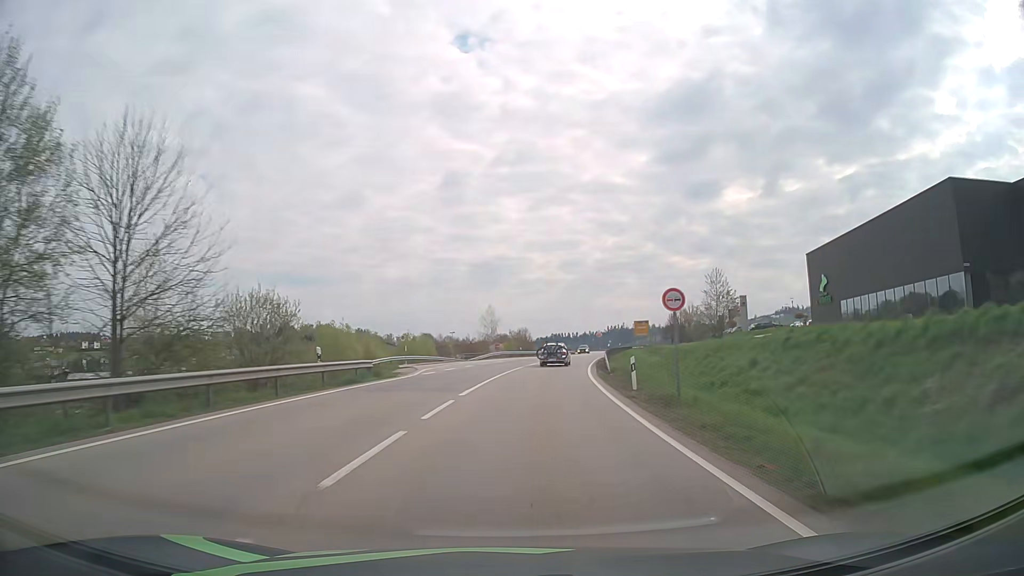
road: primary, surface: asphalt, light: Day
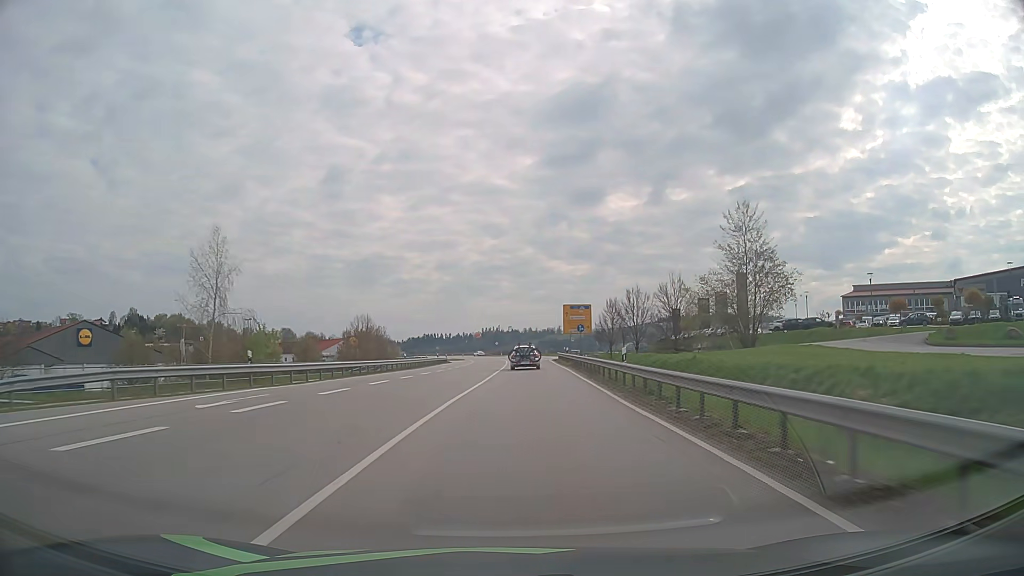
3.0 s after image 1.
(+6.5, +66.2) m; +11°
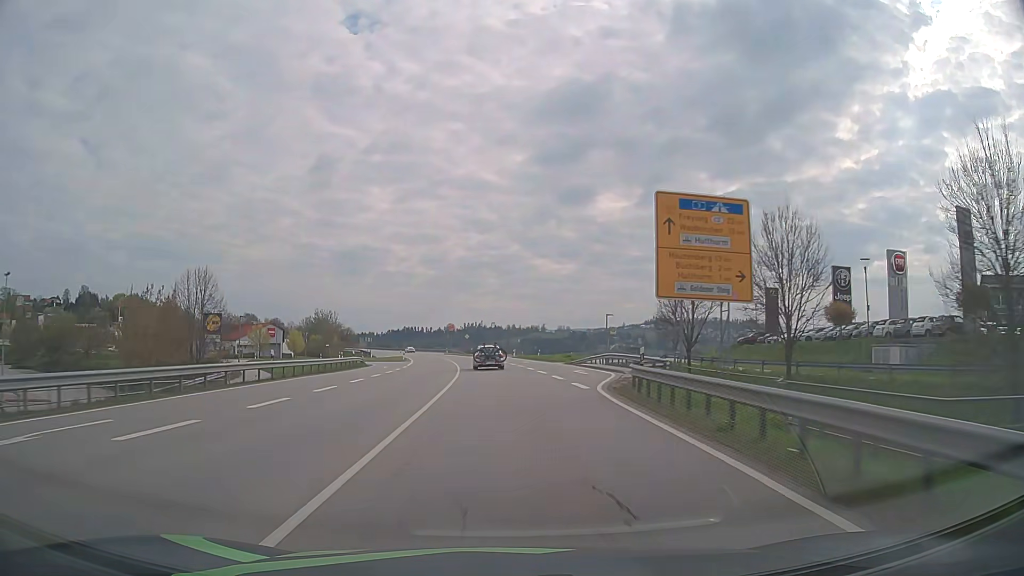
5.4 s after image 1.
(+1.5, +52.5) m; +2°
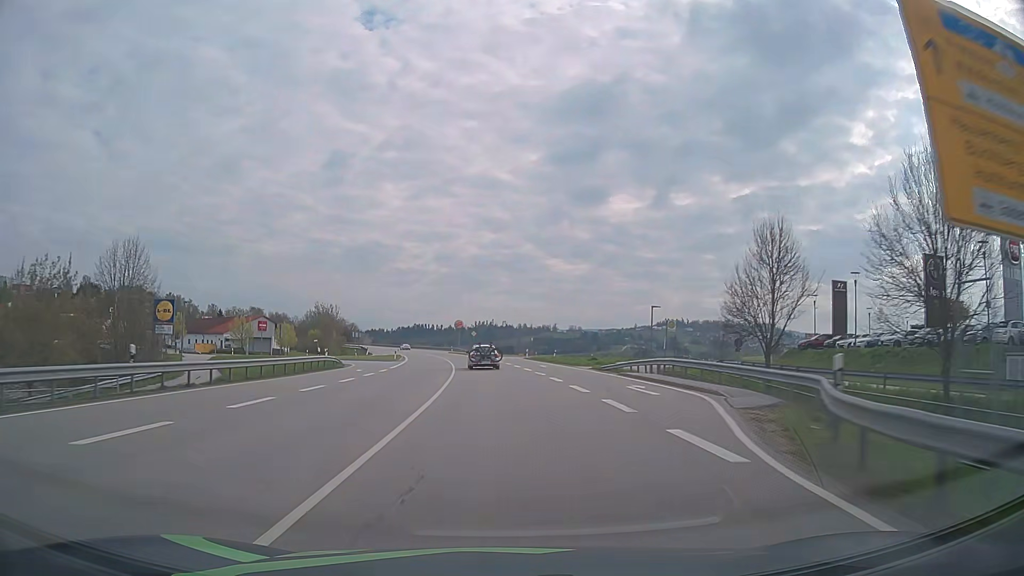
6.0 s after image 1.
(-0.1, +13.1) m; -1°
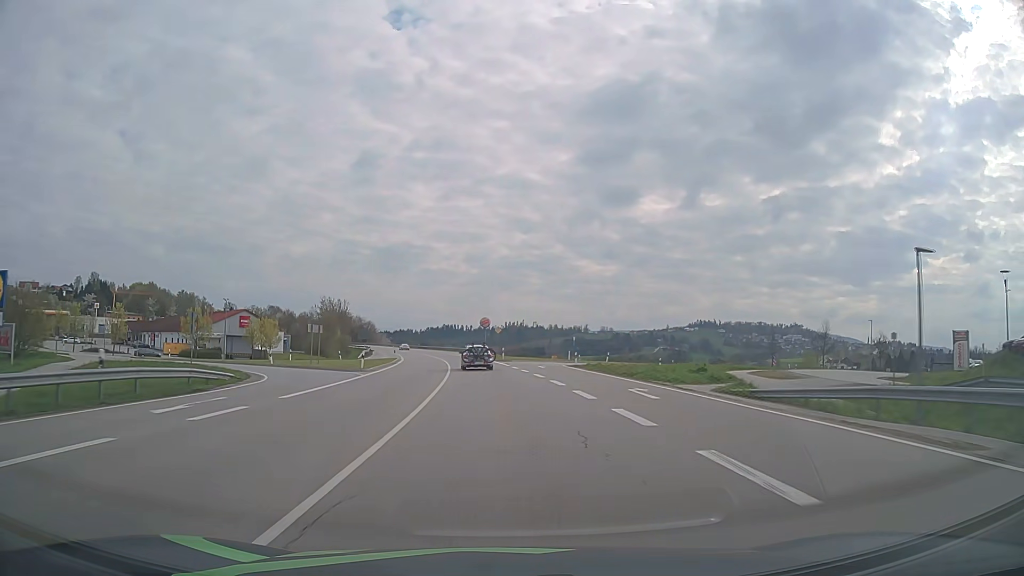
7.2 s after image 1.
(-0.5, +26.0) m; -3°
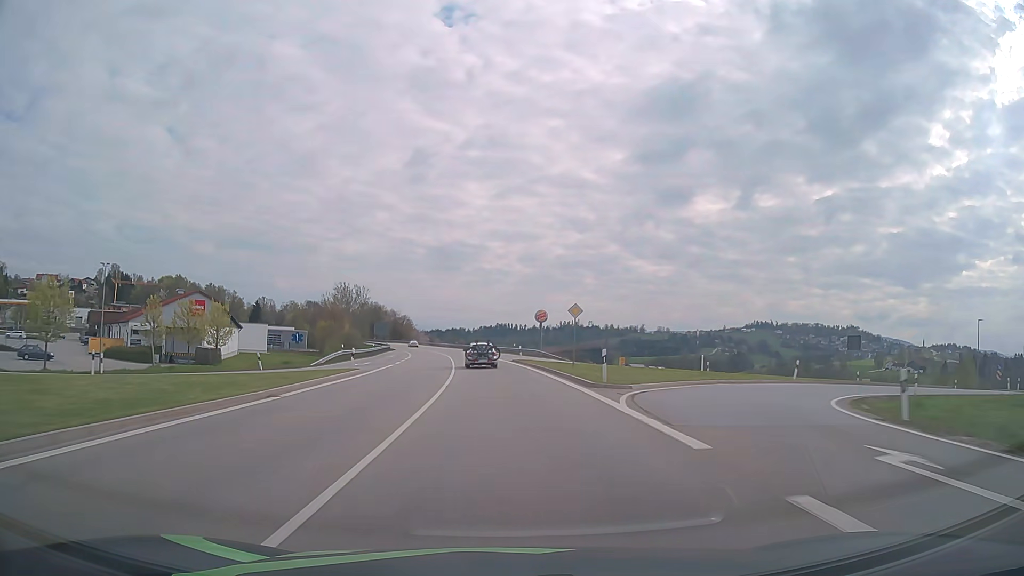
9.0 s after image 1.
(-1.6, +38.6) m; -4°
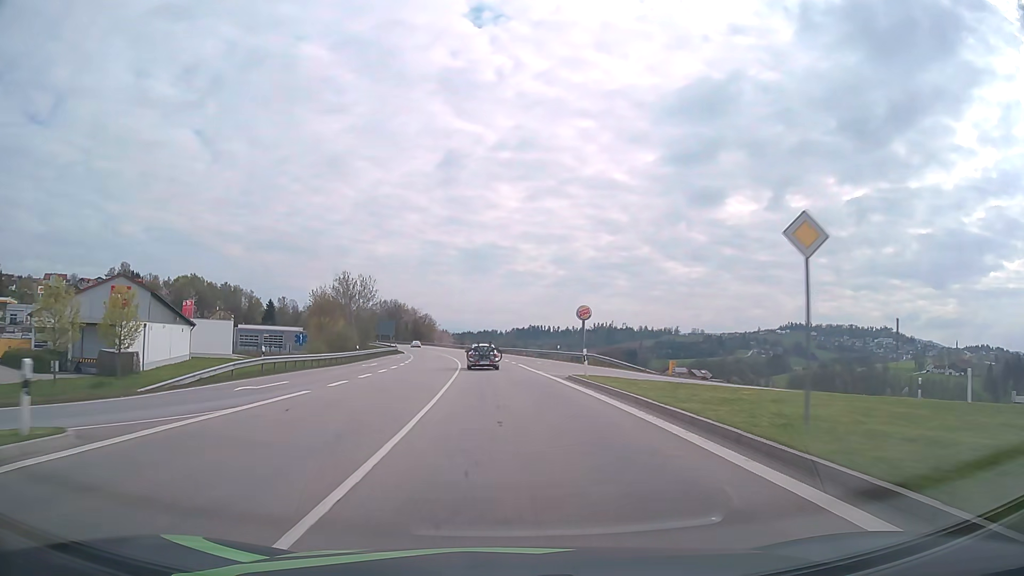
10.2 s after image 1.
(-0.7, +25.5) m; -3°
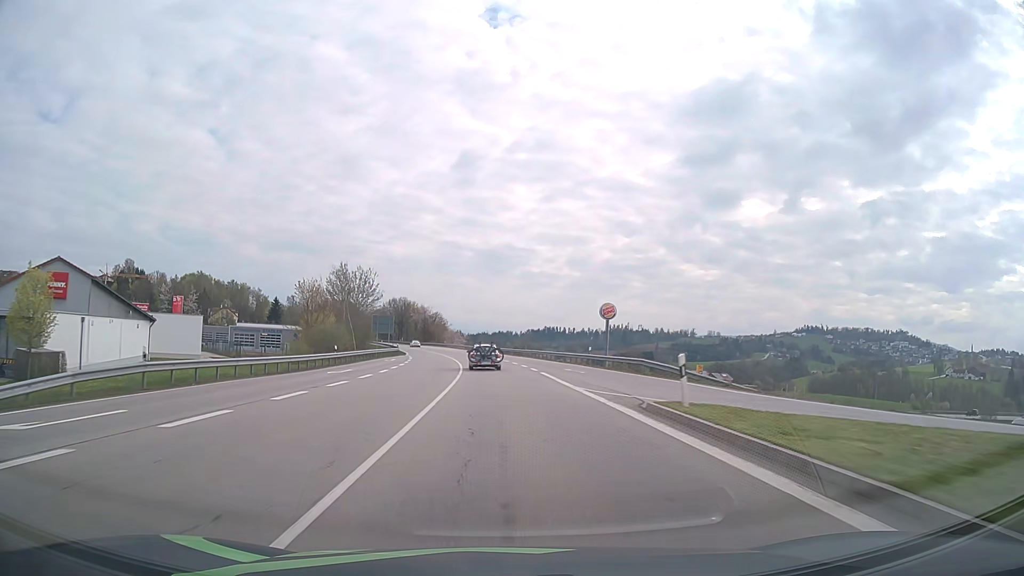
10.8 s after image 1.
(-0.2, +12.7) m; -1°
(0, +10) (0, +20) (-1, +30) (-1, +40) (-2, +50) (-3, +60) (-4, +70) (-5, +80) (-7, +90) (-9, +99) m
